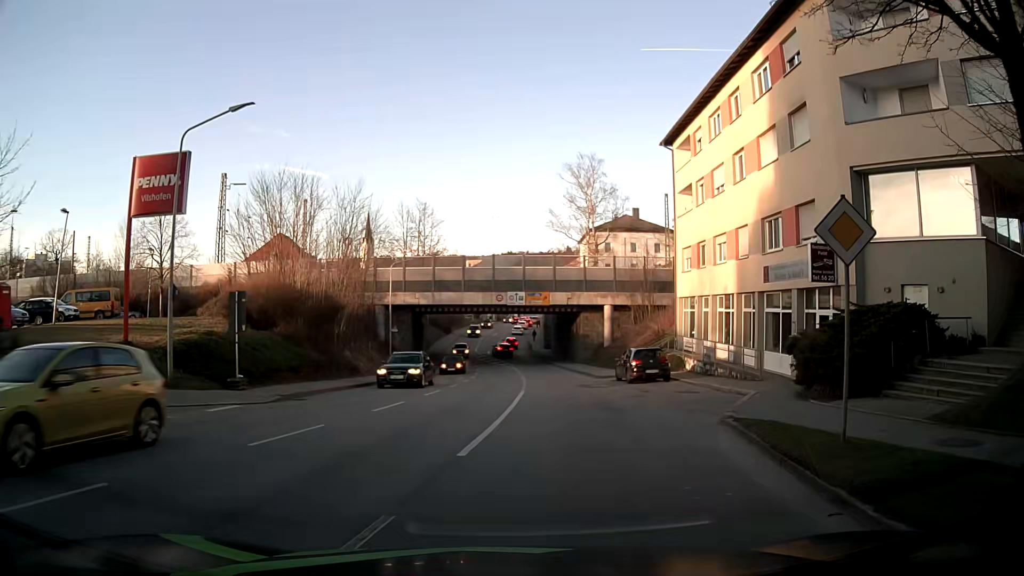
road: tertiary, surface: asphalt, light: Day
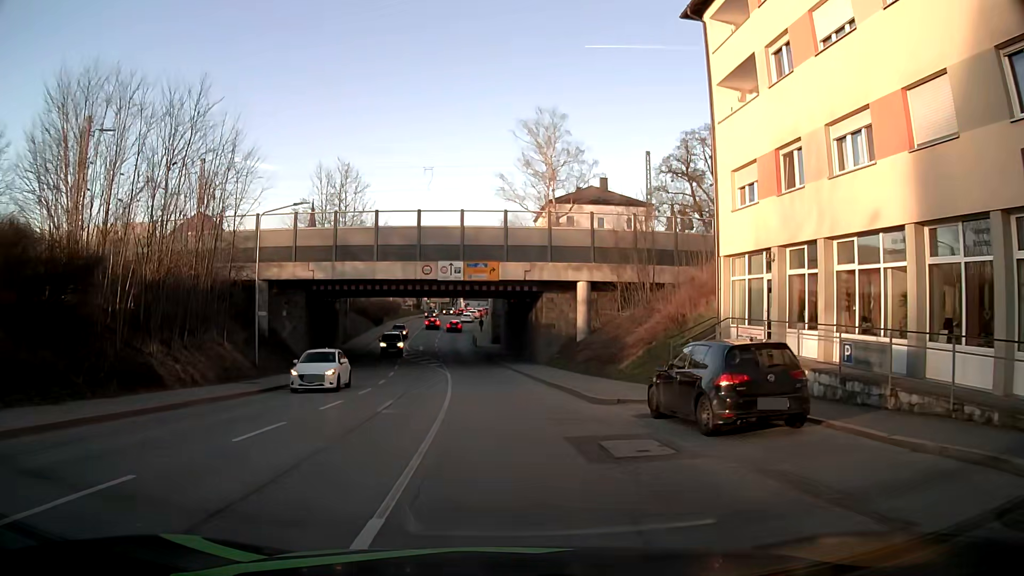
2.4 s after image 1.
(+1.5, +17.4) m; +6°
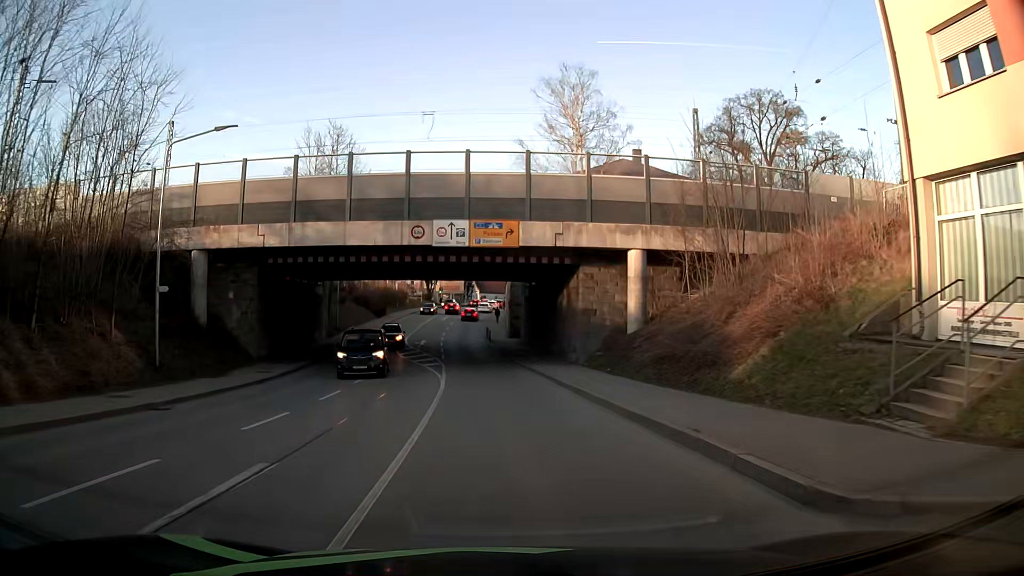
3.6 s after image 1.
(-0.2, +11.4) m; -2°
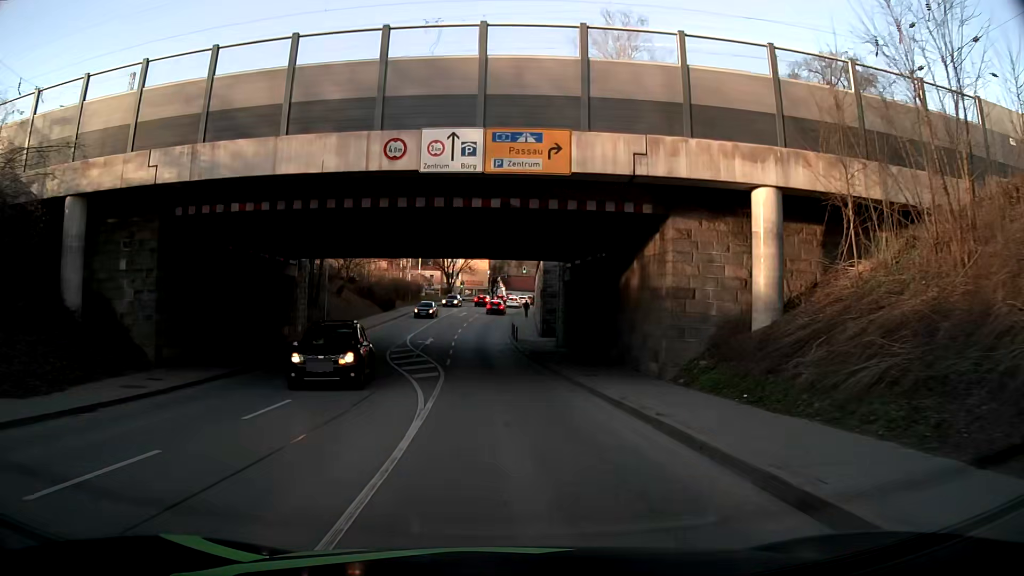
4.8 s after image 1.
(-0.2, +12.1) m; -1°
